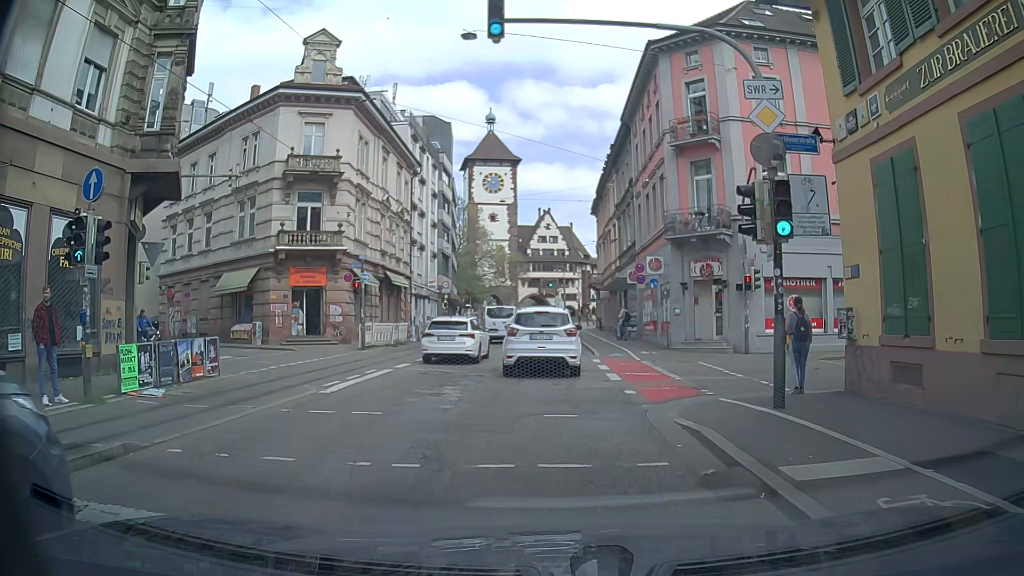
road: primary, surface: asphalt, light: Day
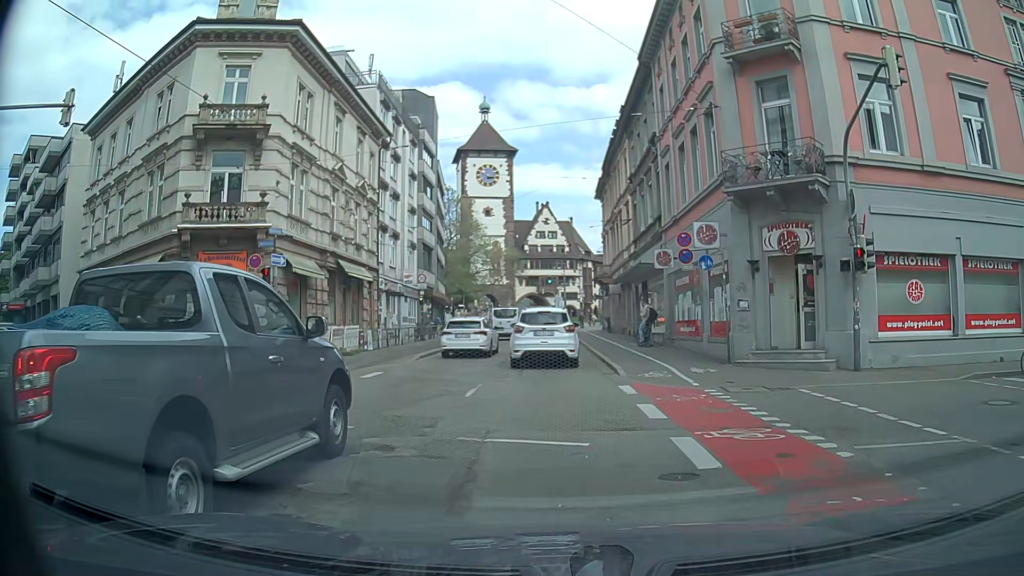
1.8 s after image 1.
(-0.3, +9.4) m; -2°
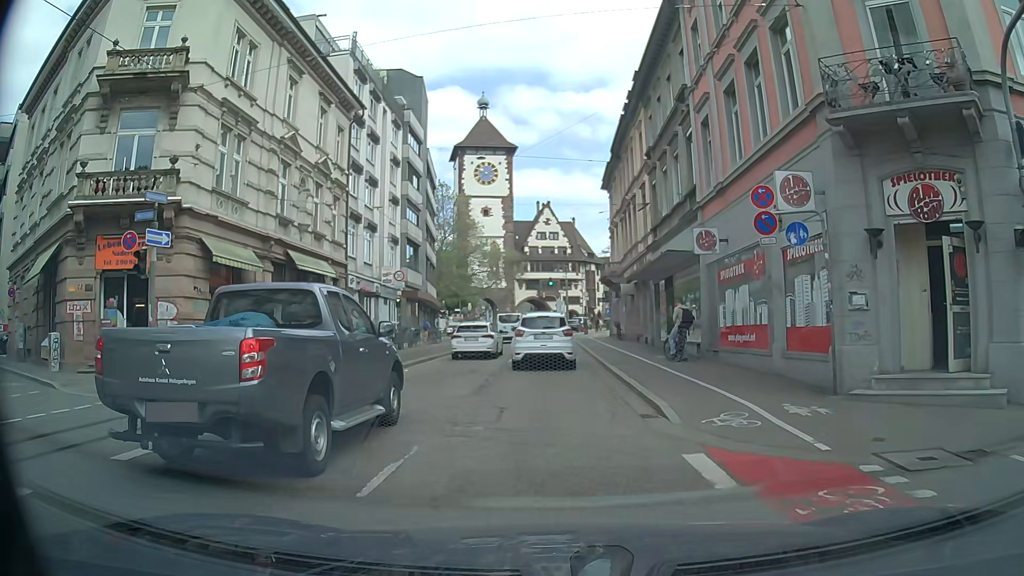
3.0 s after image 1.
(0.0, +6.8) m; -2°
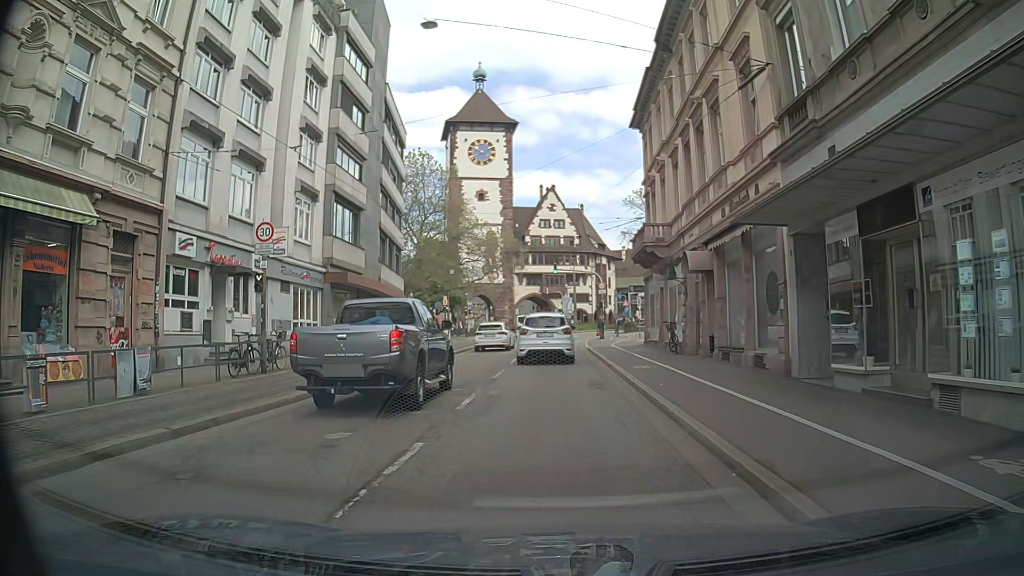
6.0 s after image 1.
(+0.6, +18.0) m; +1°
(0, +10) (0, +20) (0, +30) (+1, +40) (+1, +50) (+2, +60) (+4, +70) (+6, +79) (+10, +89) (+13, +98) m
